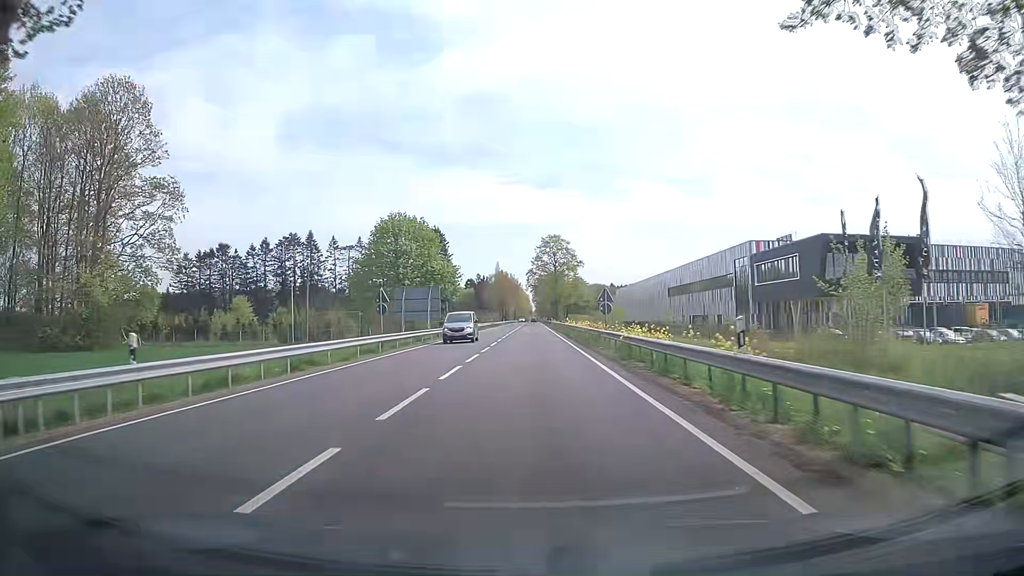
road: primary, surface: asphalt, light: Day
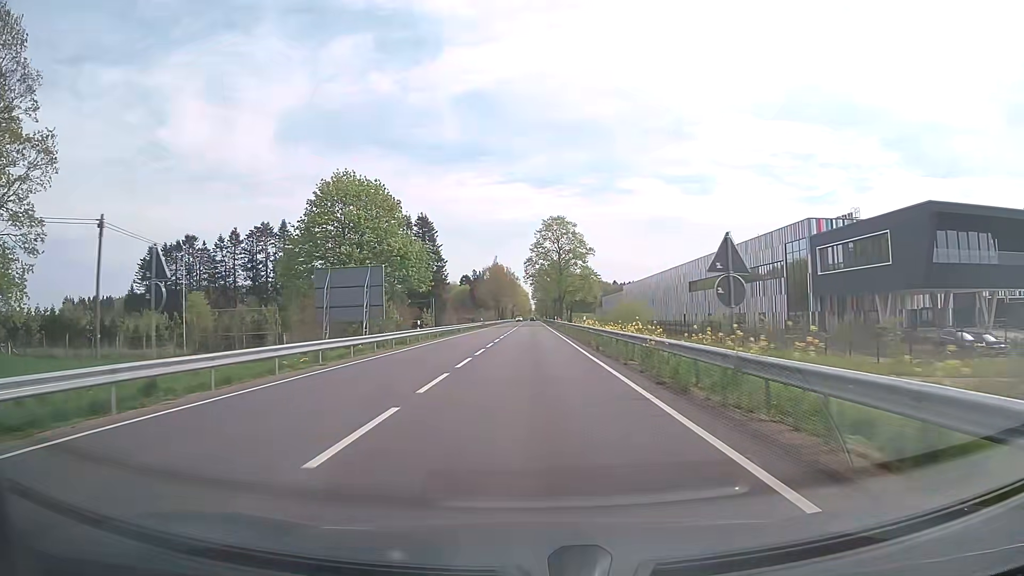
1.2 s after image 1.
(+0.3, +21.1) m; +1°
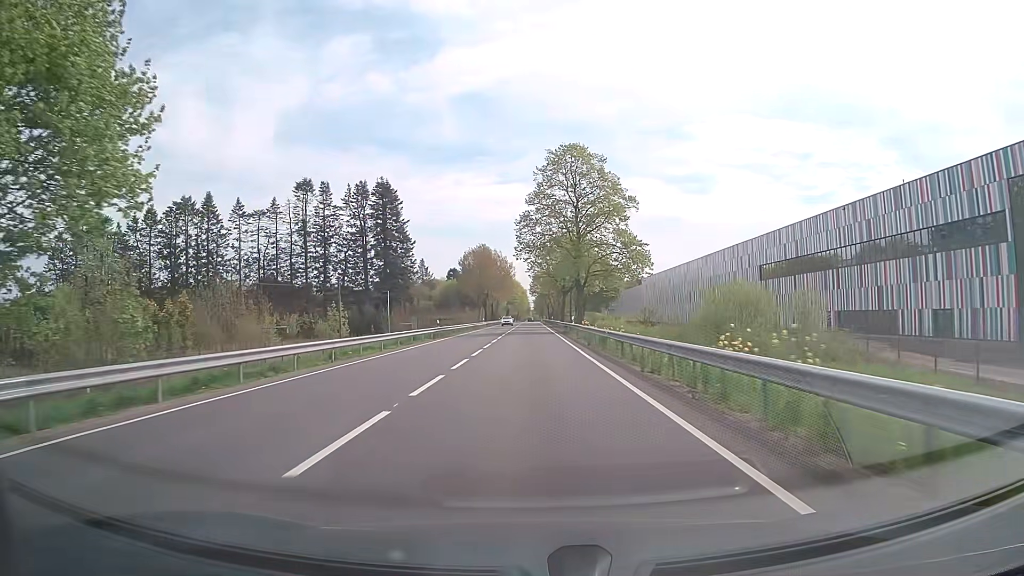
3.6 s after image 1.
(+0.2, +42.5) m; 0°
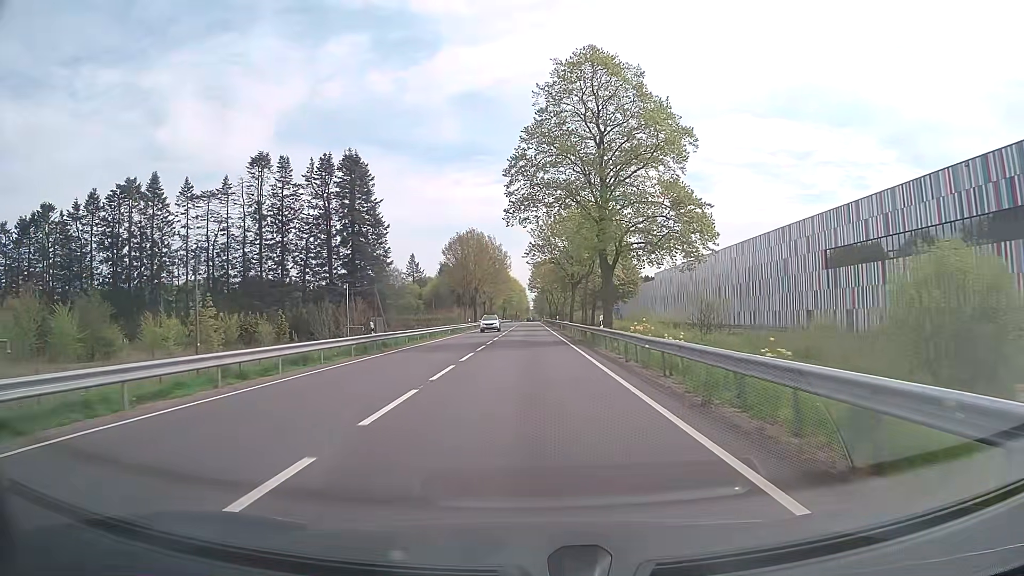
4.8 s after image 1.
(0.0, +21.4) m; 0°
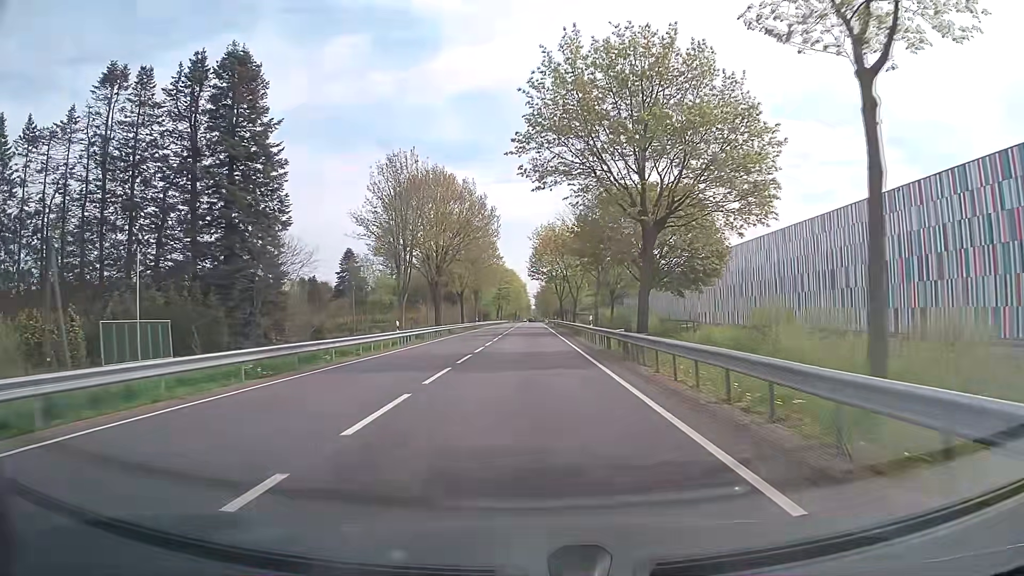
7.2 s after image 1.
(0.0, +42.9) m; 0°
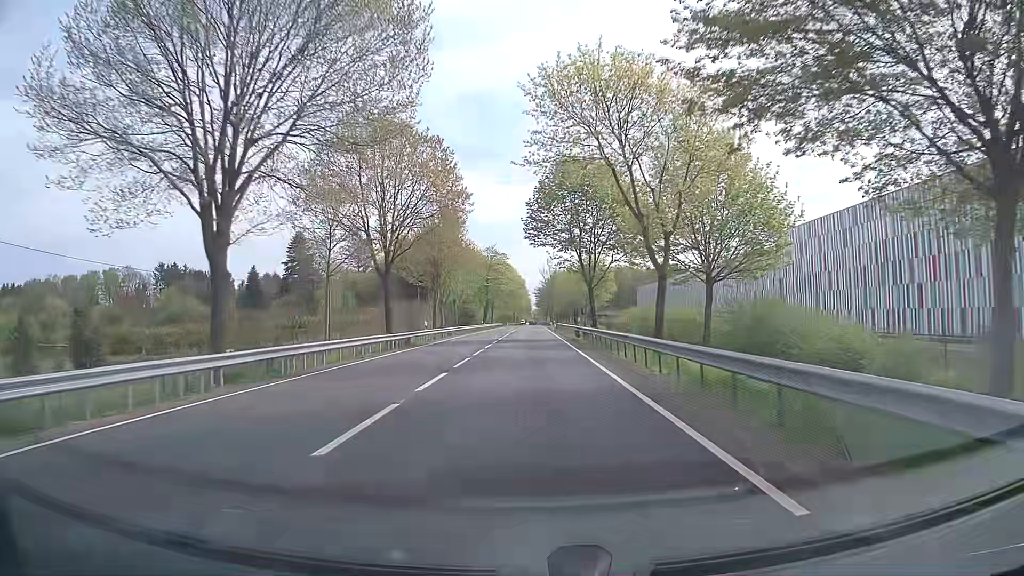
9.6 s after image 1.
(-0.4, +43.0) m; -1°
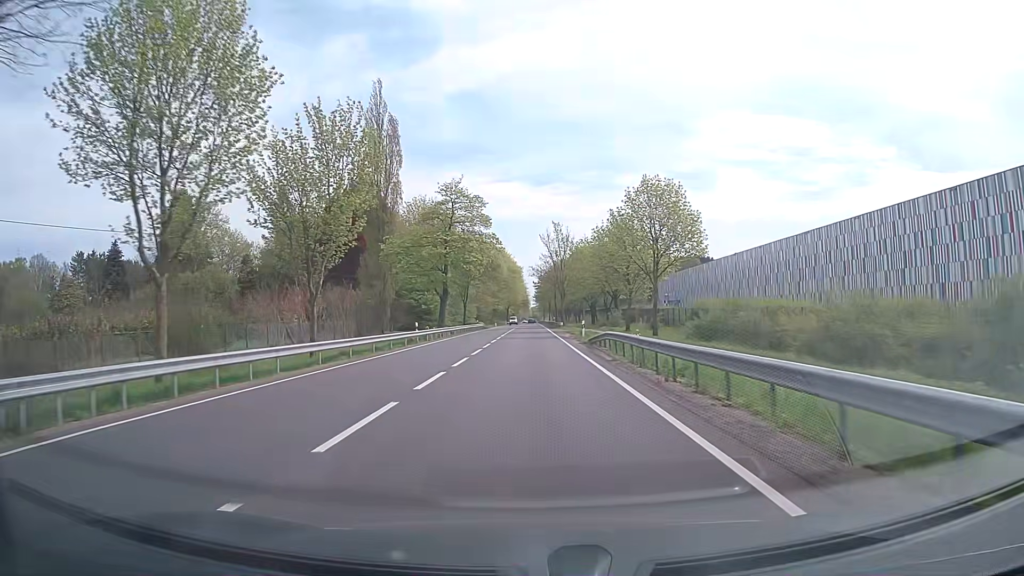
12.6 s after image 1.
(+0.1, +53.8) m; 0°
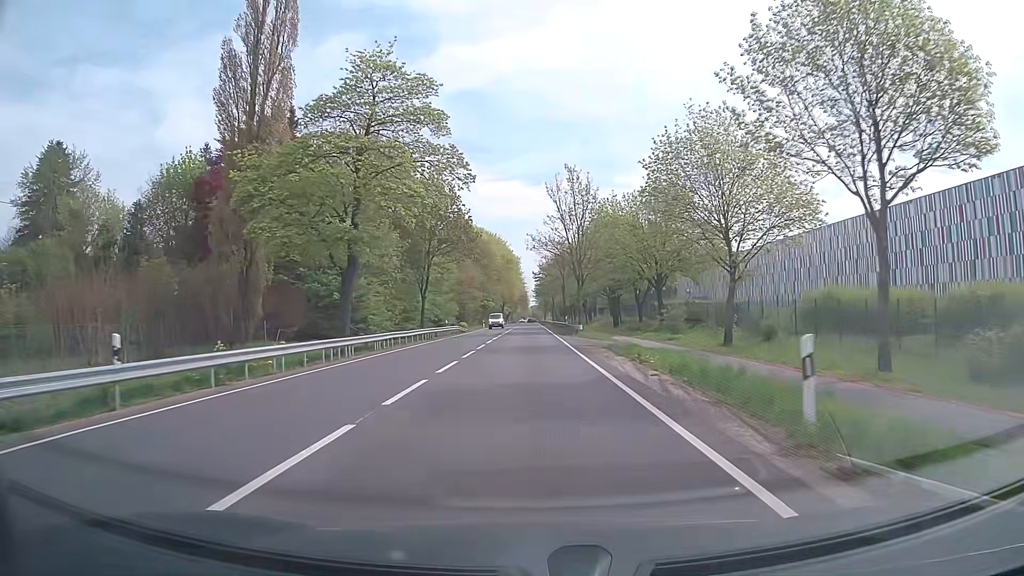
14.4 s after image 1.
(+0.1, +32.4) m; 0°
(0, +10) (0, +20) (0, +30) (0, +40) (0, +50) (0, +60) (0, +70) (0, +80) (0, +90) (0, +100) m
